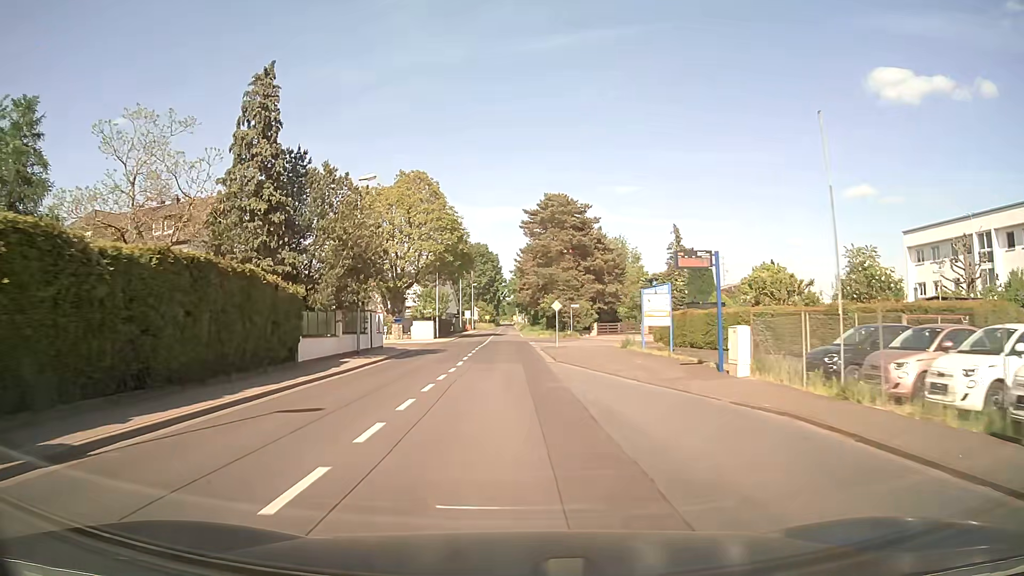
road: unclassified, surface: asphalt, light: Day
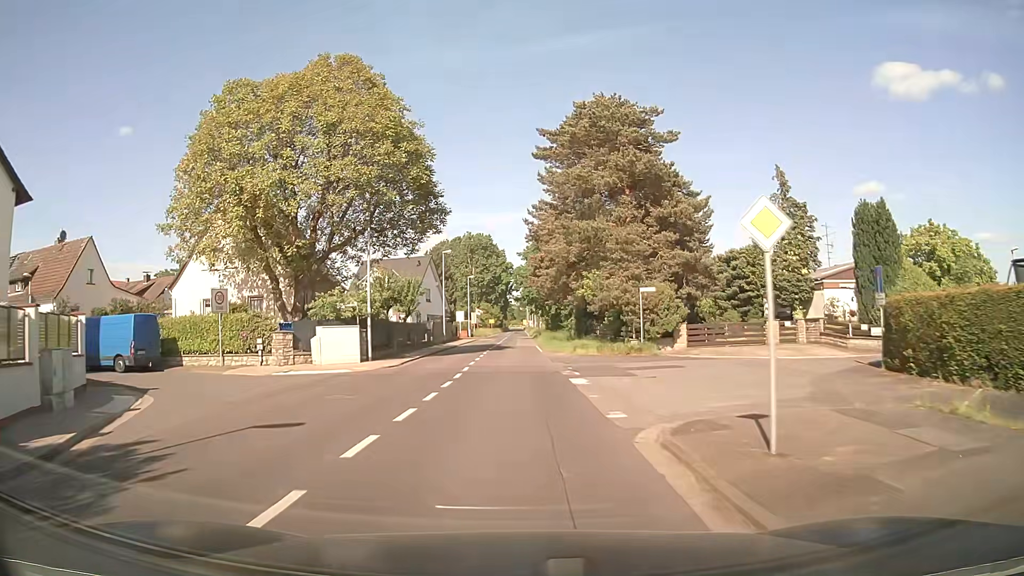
(-0.2, +31.0) m; -1°
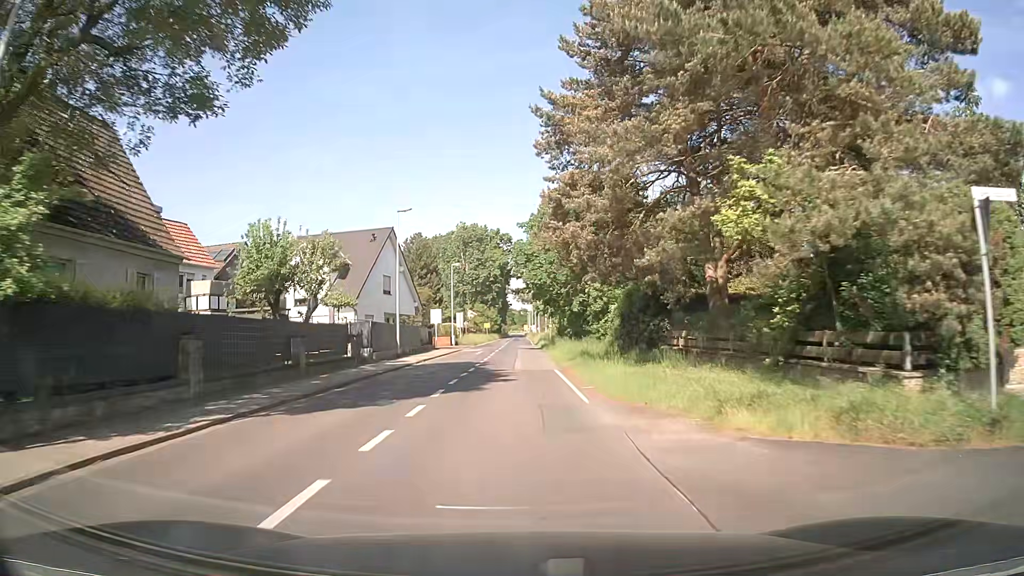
(0.0, +23.7) m; 0°
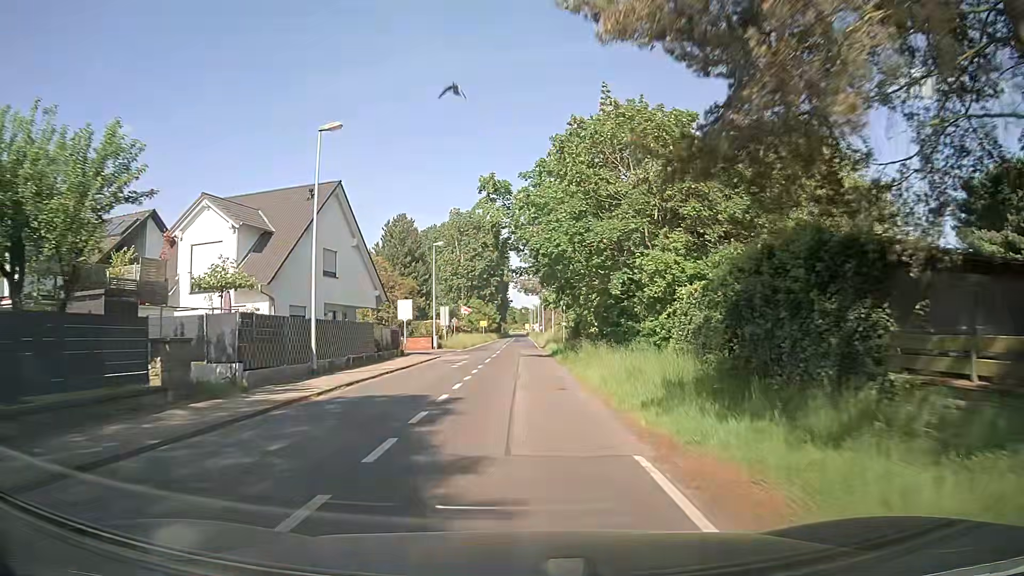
(0.0, +15.9) m; 0°
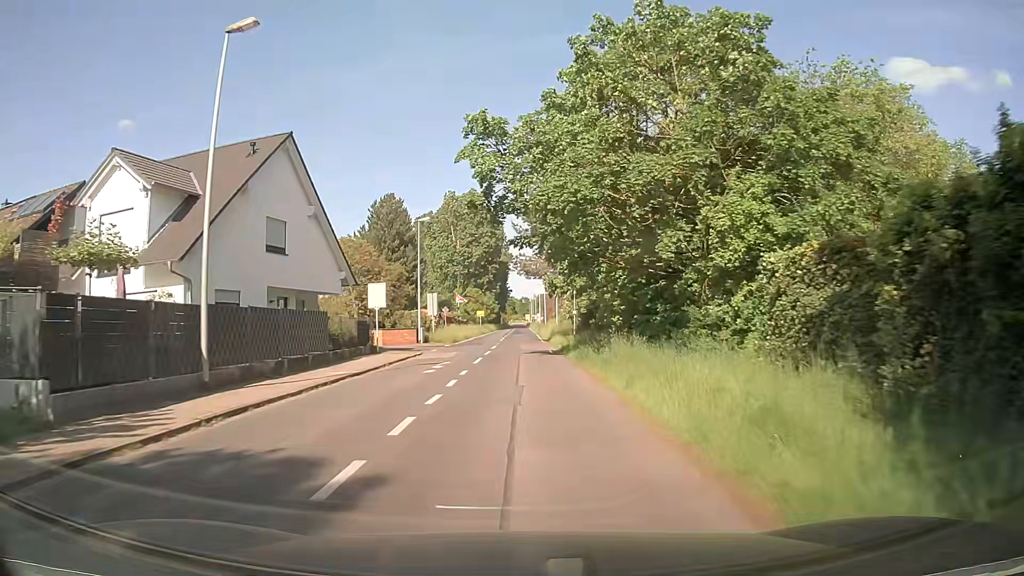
(0.0, +8.0) m; 0°
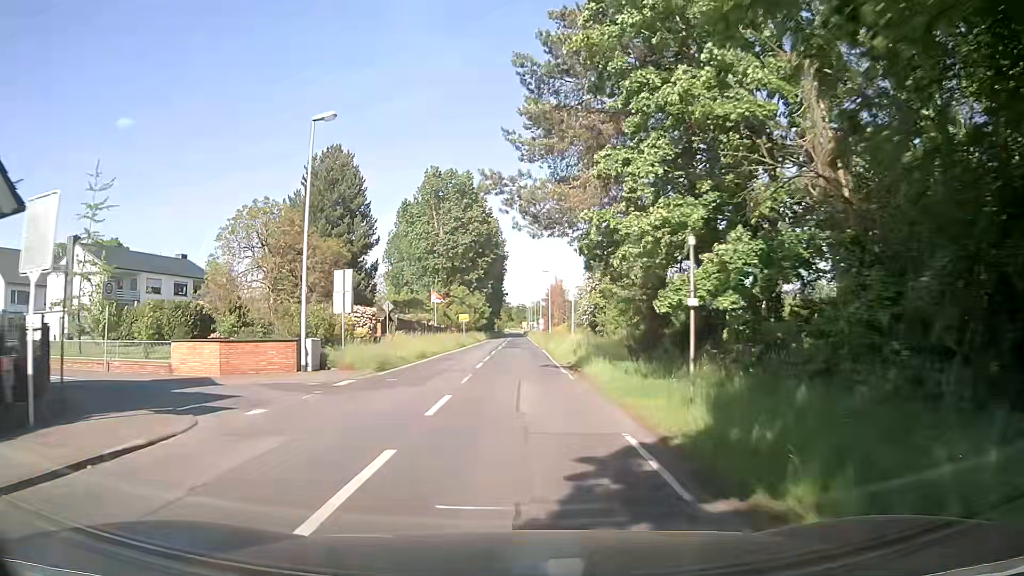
(0.0, +24.0) m; 0°
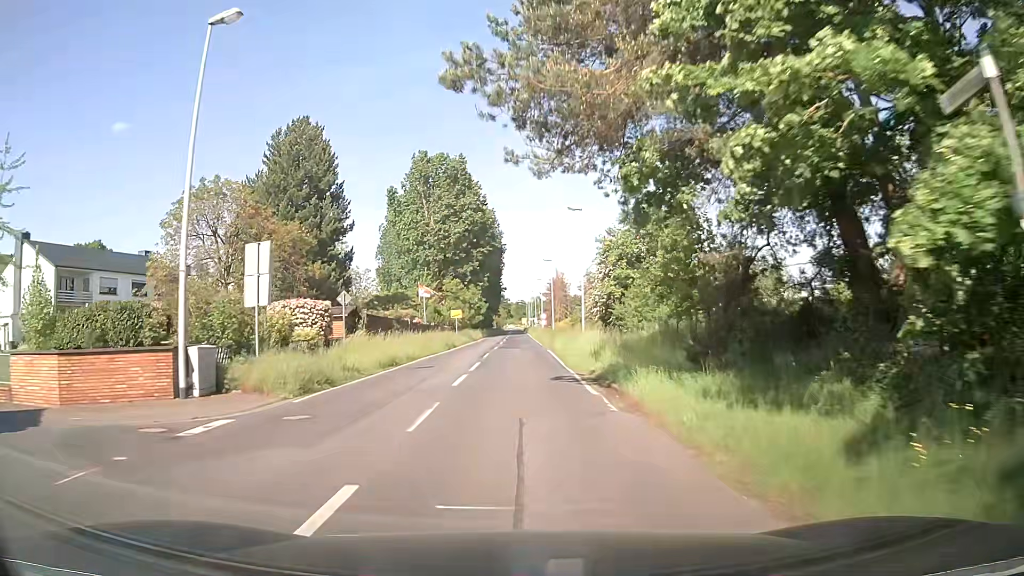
(+0.1, +8.0) m; +1°
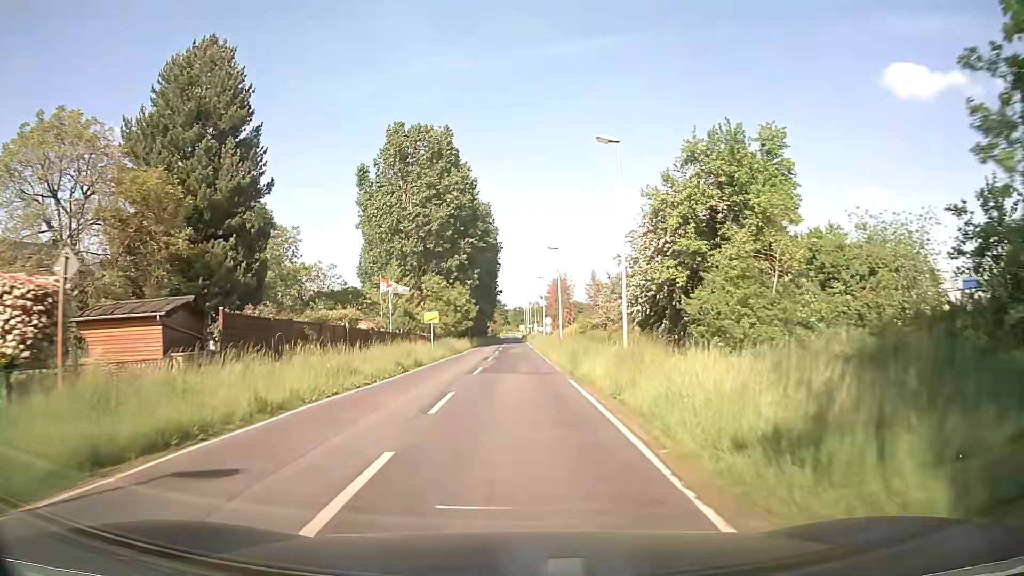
(-0.1, +16.1) m; 0°
(0, +10) (0, +20) (0, +30) (0, +40) (0, +50) (0, +60) (0, +70) (0, +80) (0, +90) (0, +100) m
